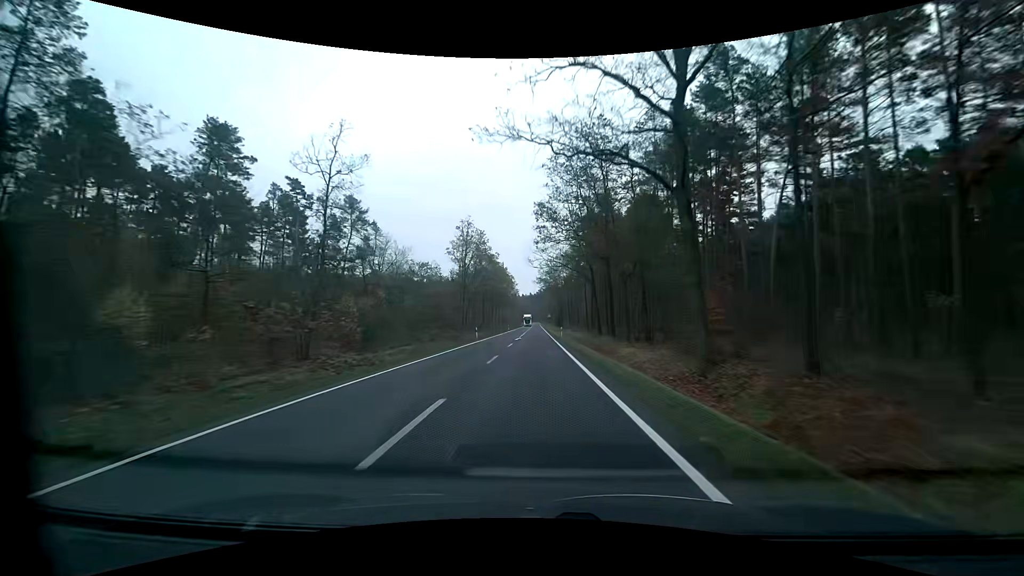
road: primary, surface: asphalt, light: Day
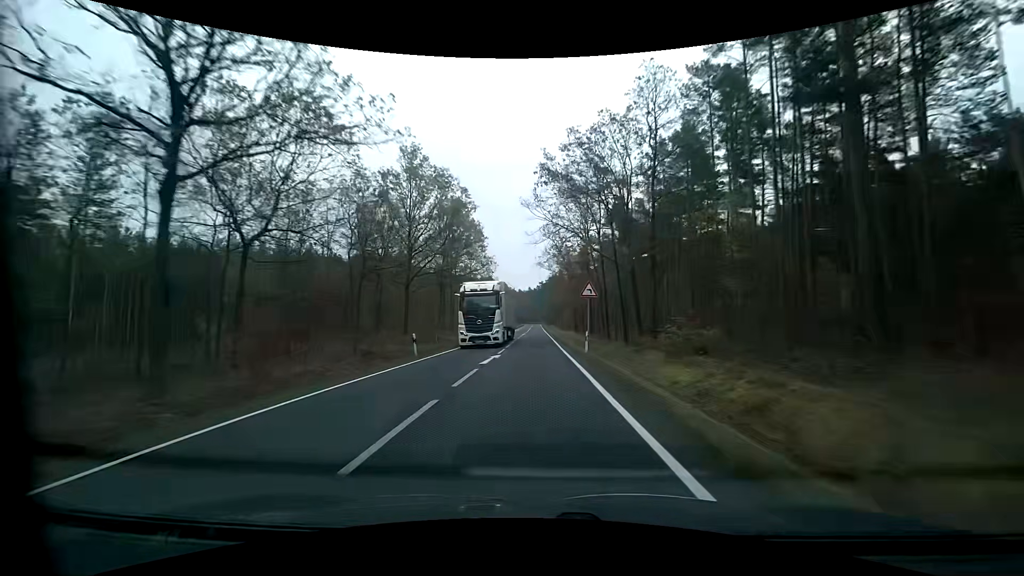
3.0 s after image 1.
(+0.3, +78.4) m; 0°
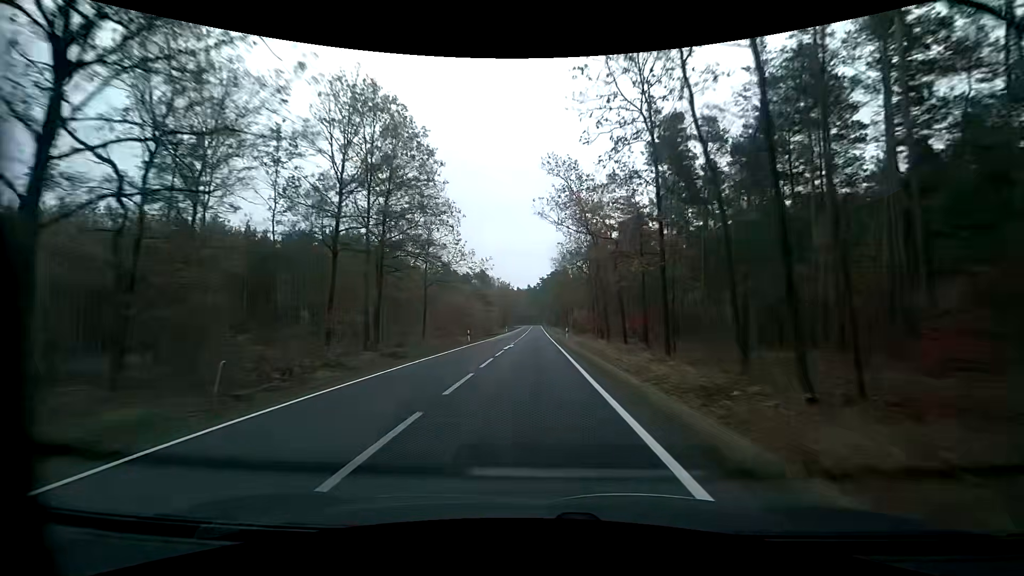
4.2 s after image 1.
(0.0, +31.0) m; 0°
(0, +10) (0, +20) (0, +30) (0, +40) (0, +50) (0, +60) (0, +70) (0, +80) (0, +90) (0, +100) m
